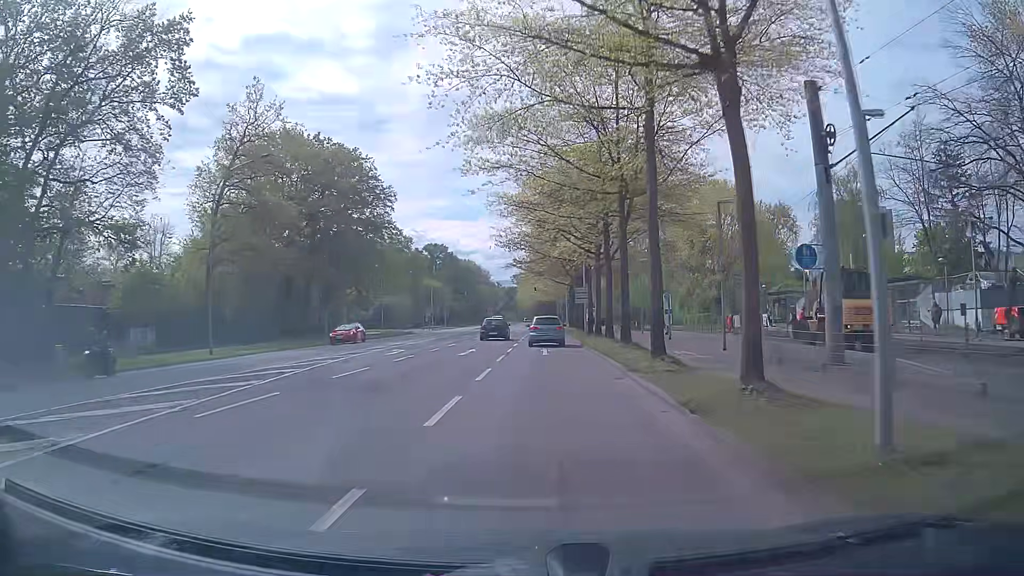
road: secondary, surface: asphalt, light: Day
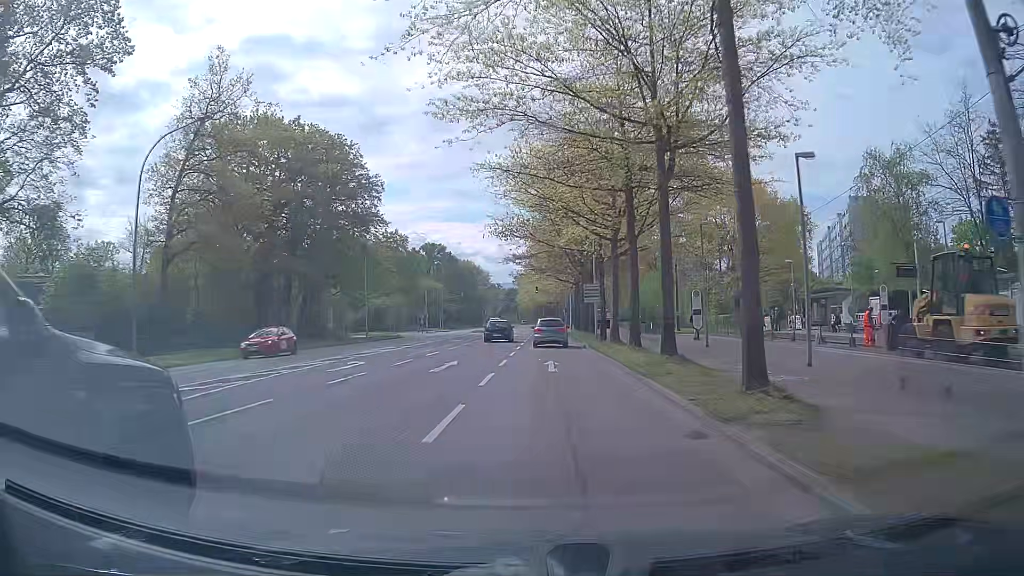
(0.0, +7.3) m; -1°
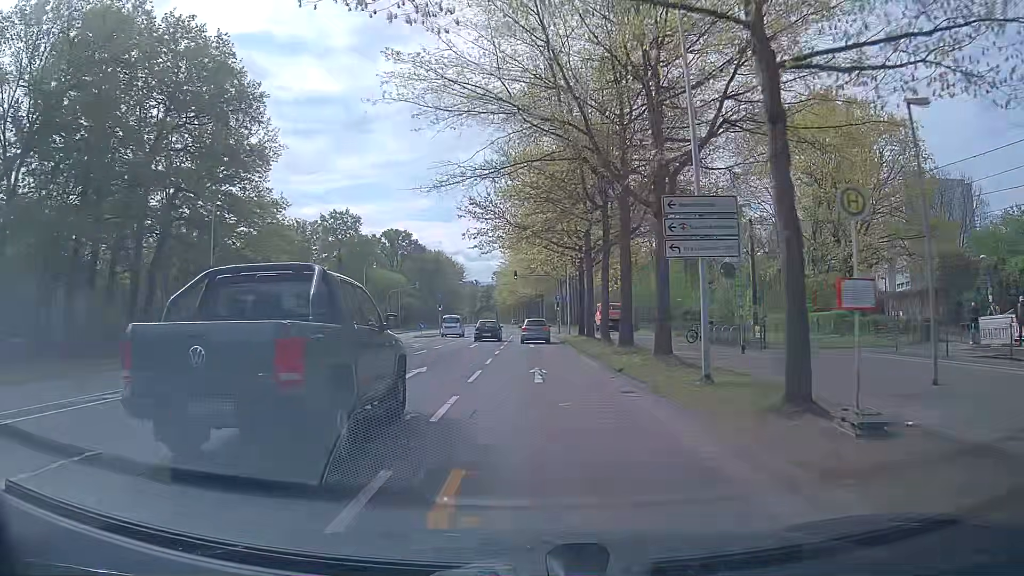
(+0.5, +29.3) m; +2°
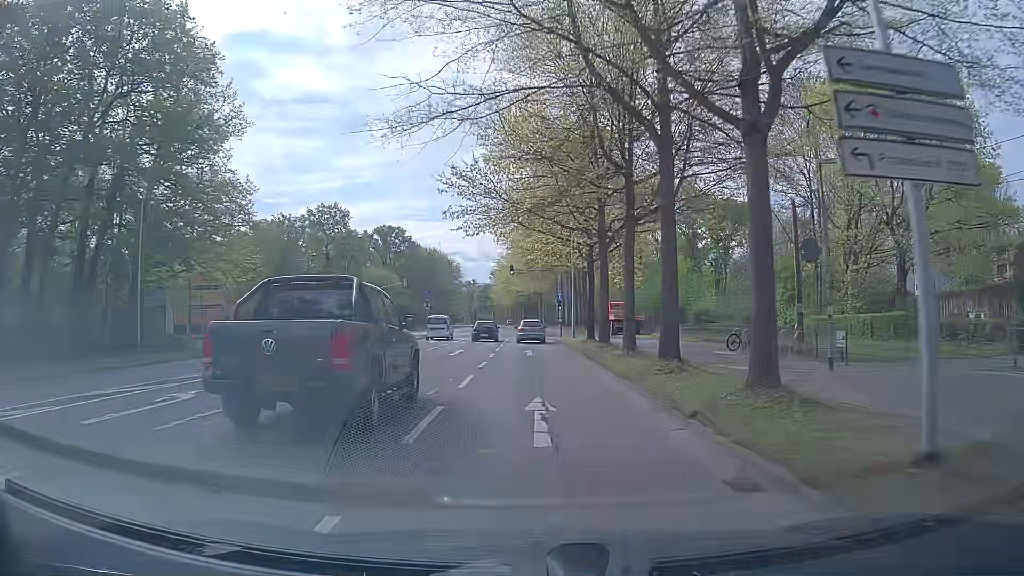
(0.0, +7.3) m; 0°
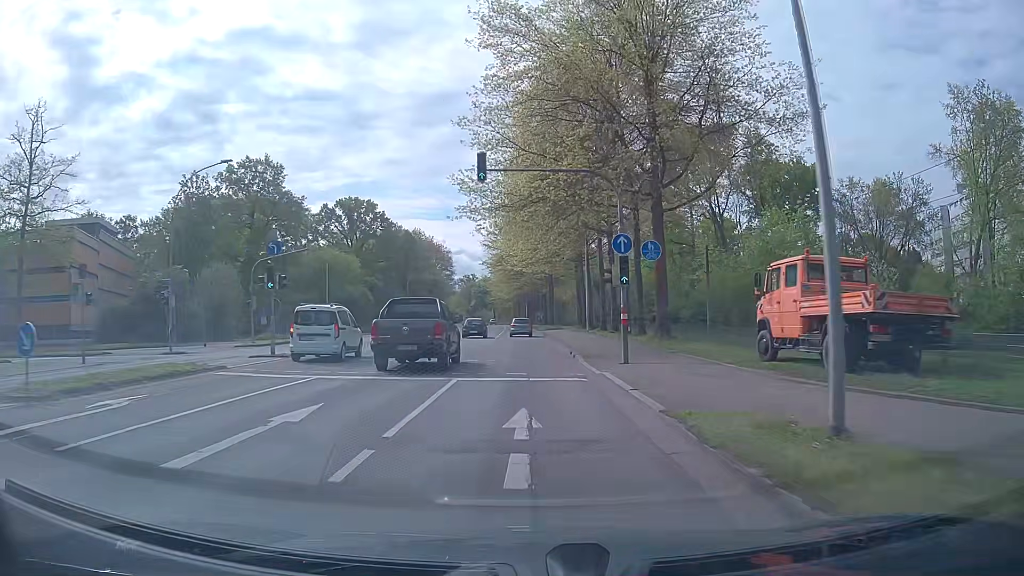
(0.0, +37.4) m; 0°
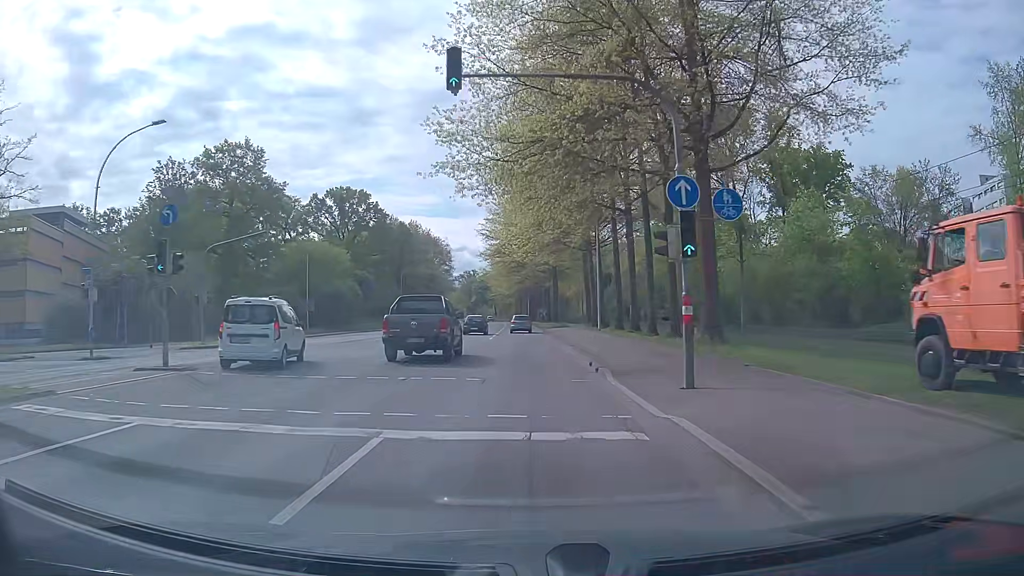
(-0.1, +7.7) m; 0°
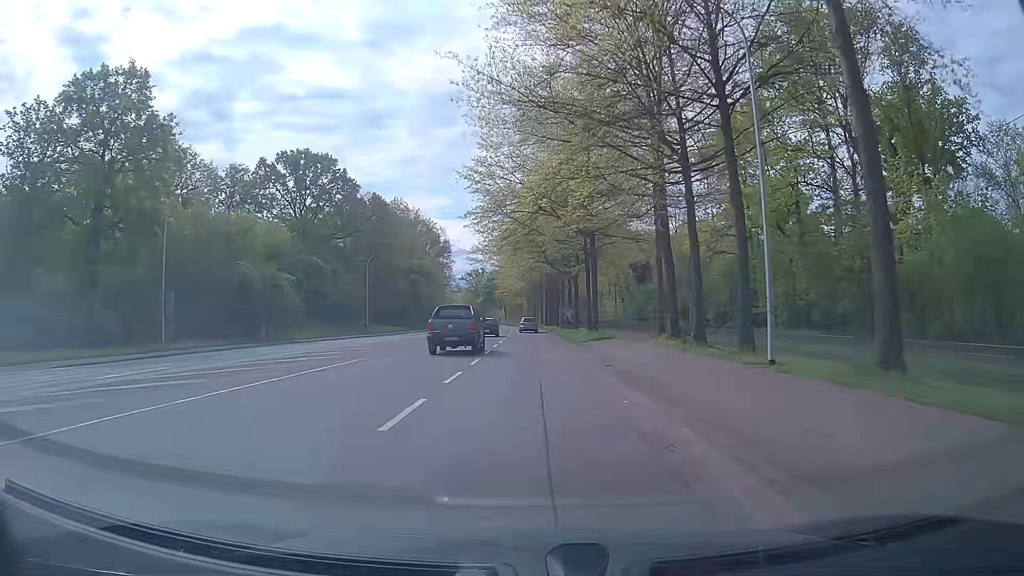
(-0.4, +31.3) m; -1°
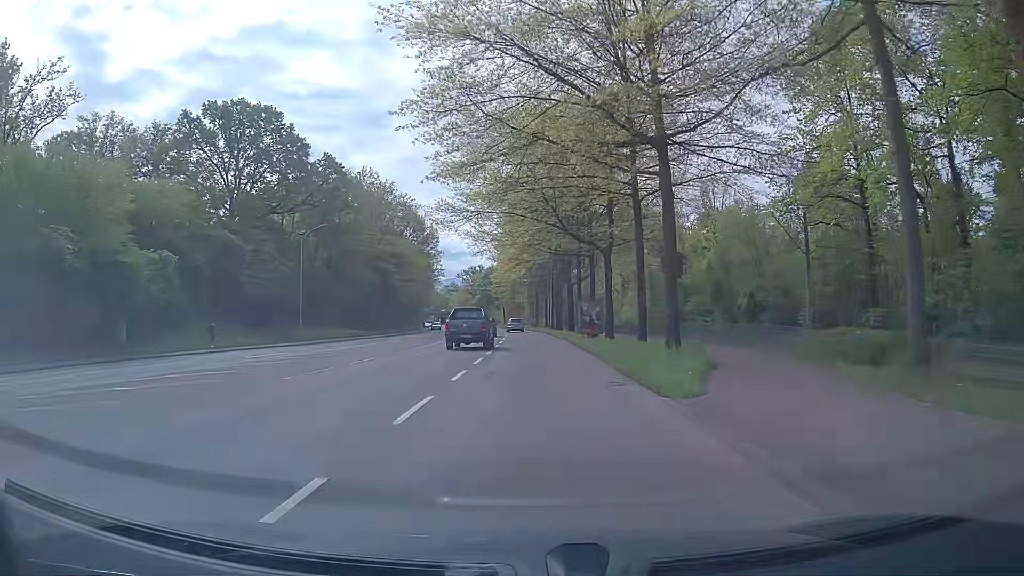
(-0.1, +23.9) m; 0°
(0, +10) (0, +20) (0, +30) (0, +40) (0, +50) (0, +60) (-1, +70) (-2, +80) (-3, +90) (-4, +100) m
